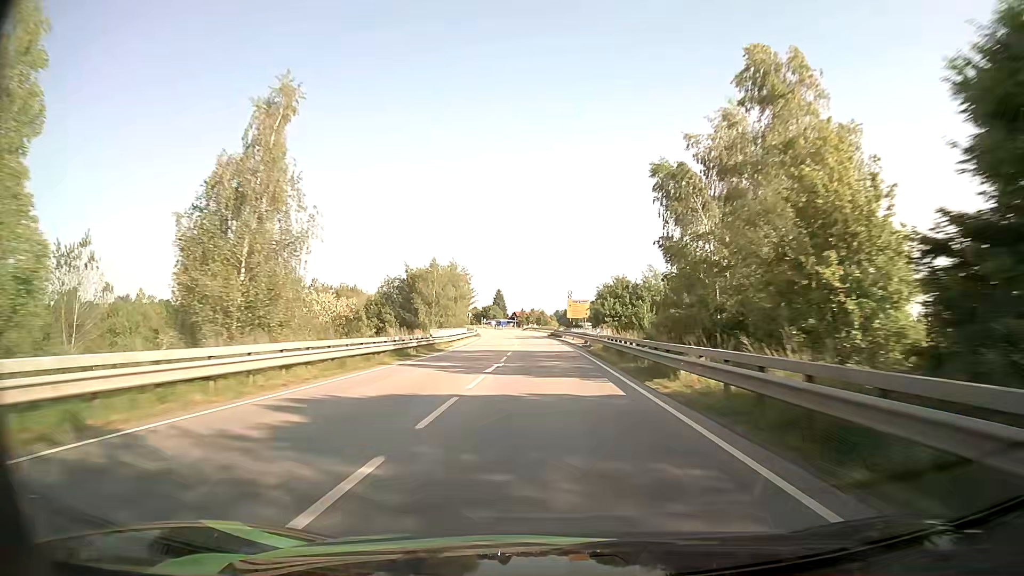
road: primary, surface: asphalt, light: Day
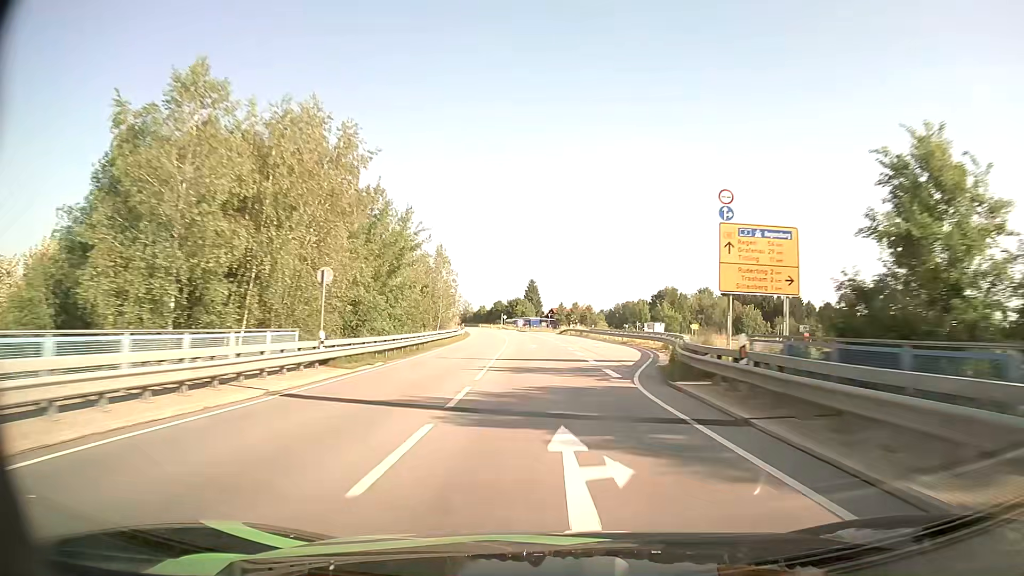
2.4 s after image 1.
(-1.7, +69.7) m; -3°
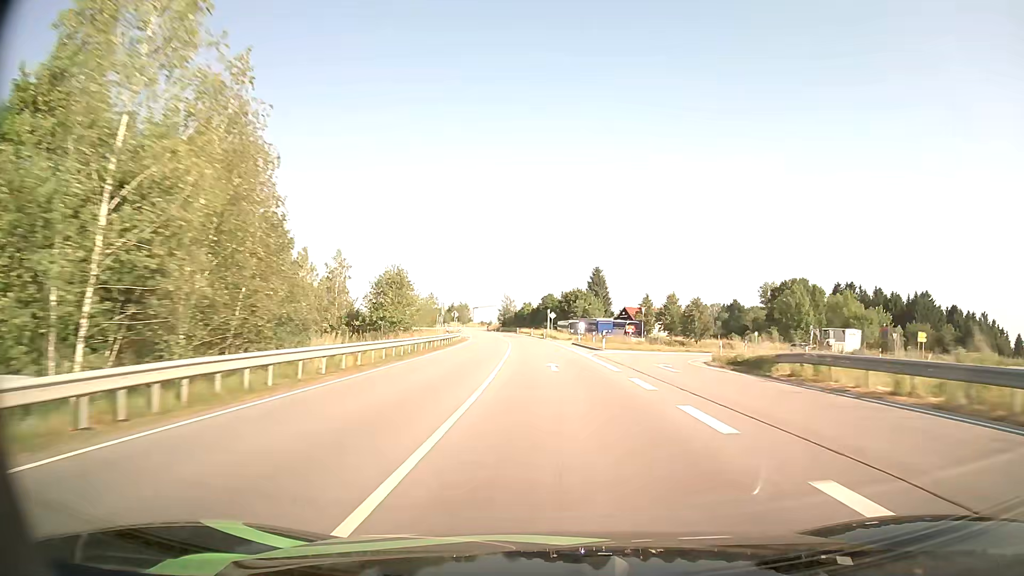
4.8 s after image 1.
(-3.0, +69.6) m; -5°
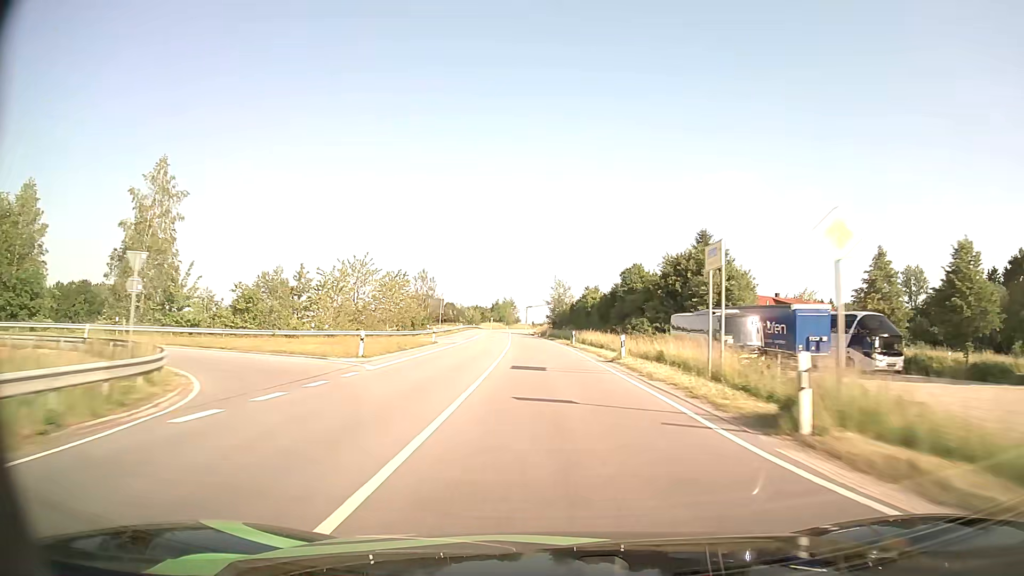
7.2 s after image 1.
(-2.8, +69.6) m; -5°
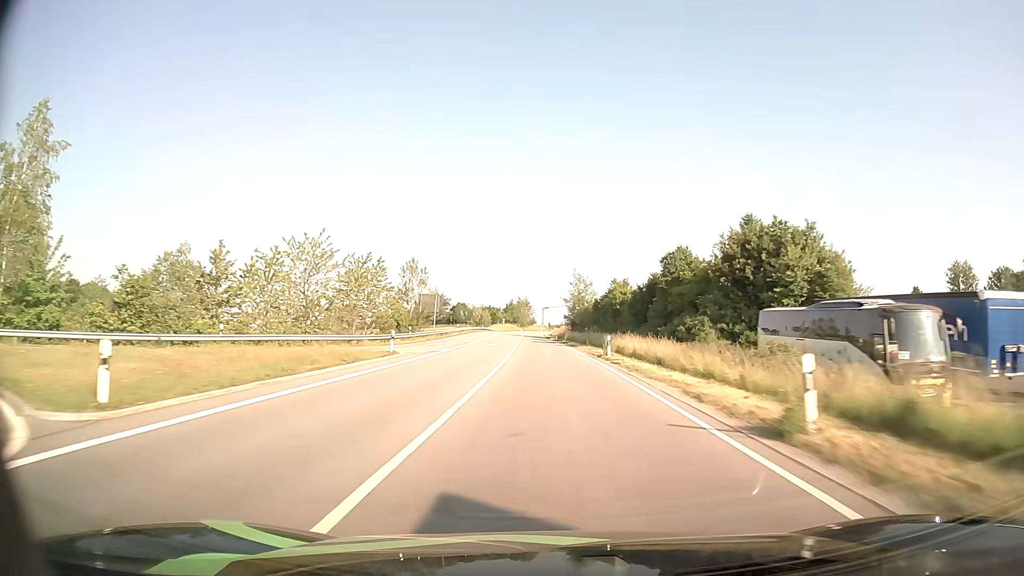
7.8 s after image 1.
(-0.2, +17.4) m; -1°
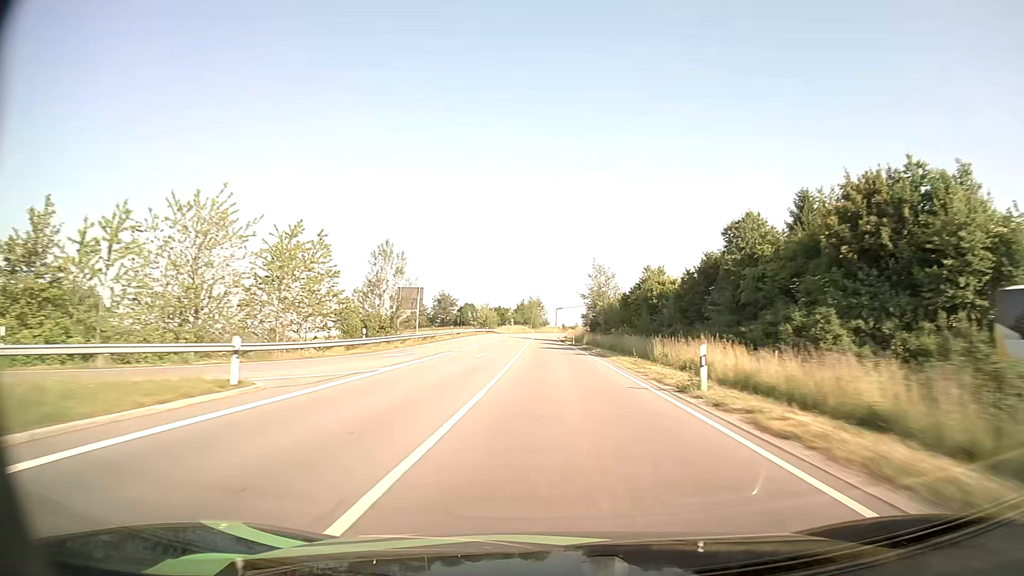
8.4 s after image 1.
(-0.2, +17.4) m; -1°
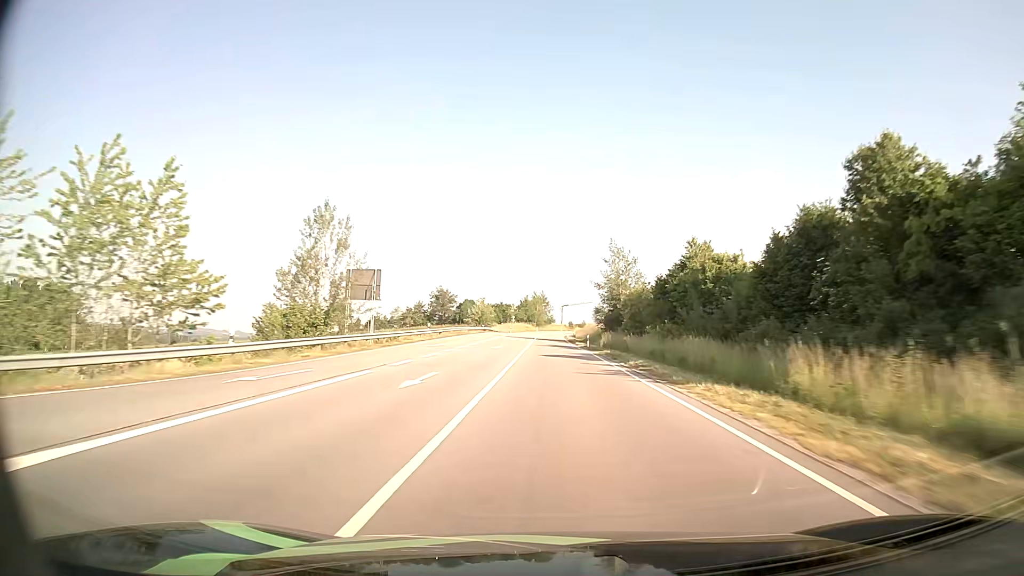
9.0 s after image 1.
(-0.1, +17.4) m; 0°
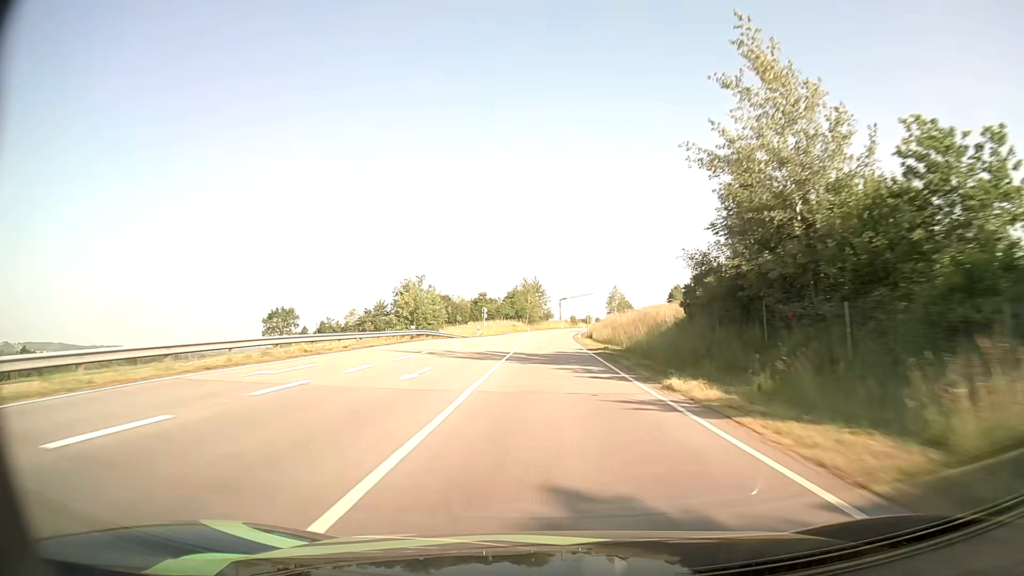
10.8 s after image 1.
(0.0, +52.3) m; 0°
(0, +10) (0, +20) (0, +30) (0, +40) (0, +50) (0, +60) (+1, +70) (+1, +80) (+1, +90) (+2, +100) m
